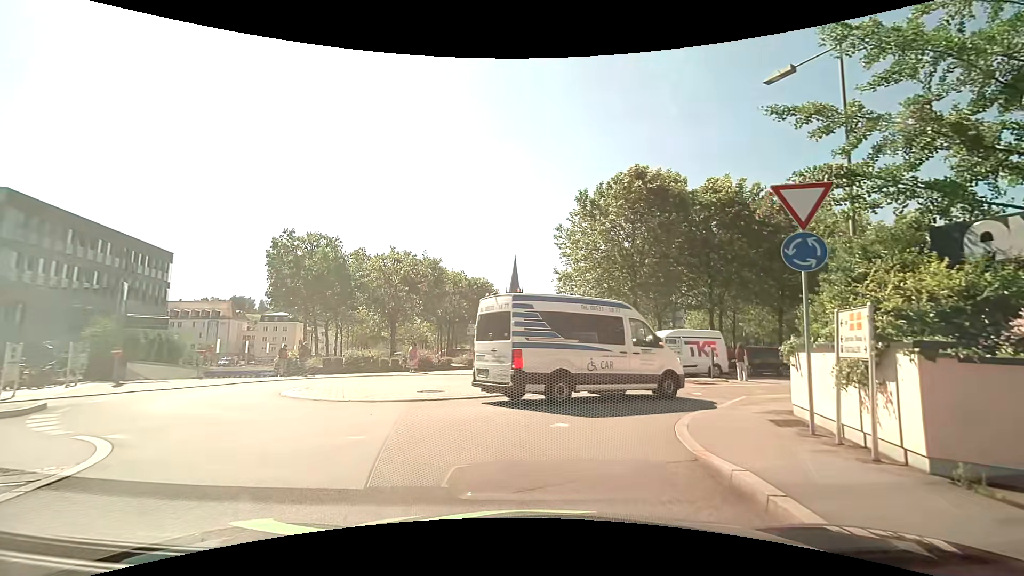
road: residential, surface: asphalt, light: Day
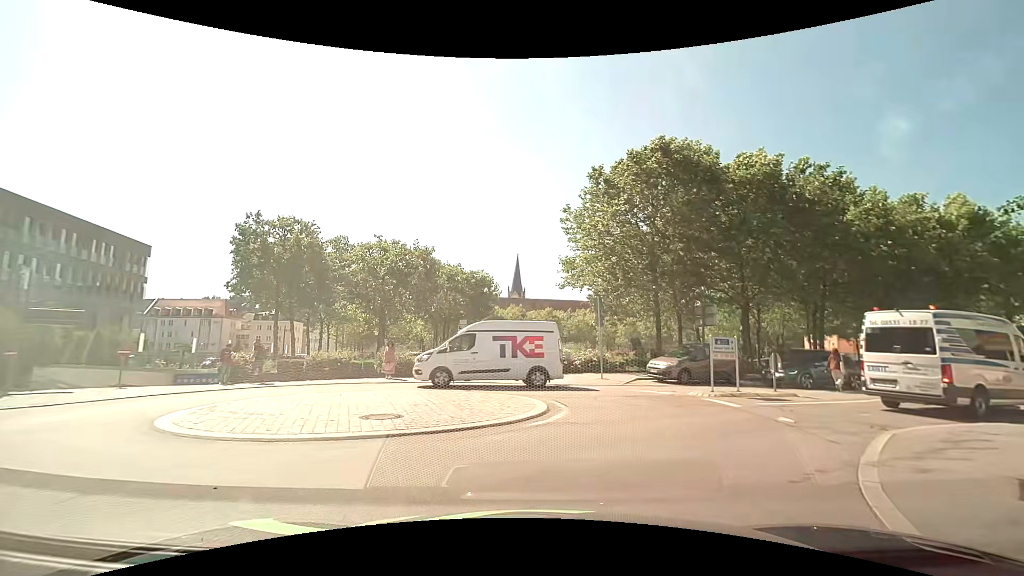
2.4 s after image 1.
(-0.1, +5.1) m; -2°
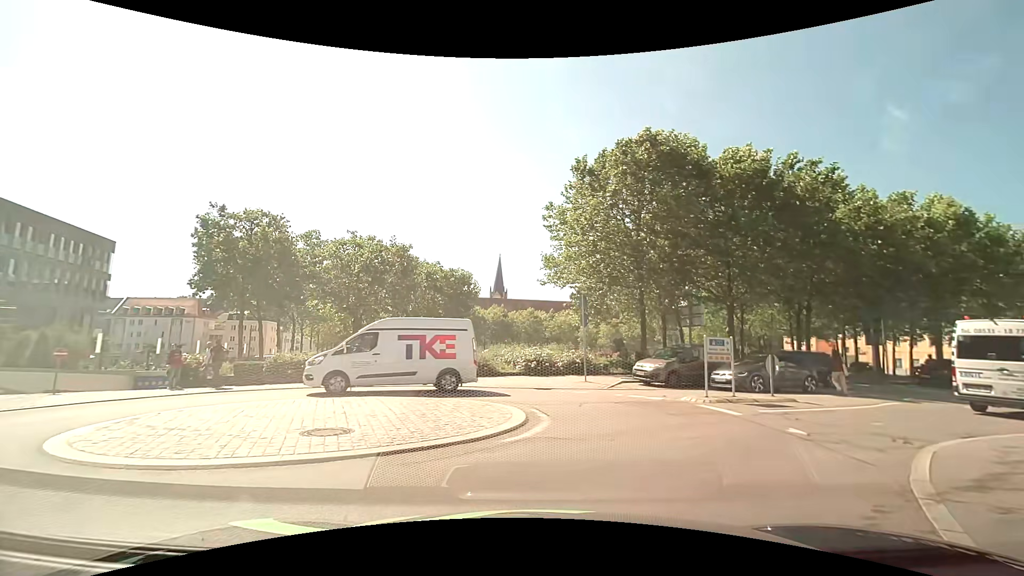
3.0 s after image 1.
(0.0, +1.4) m; +4°
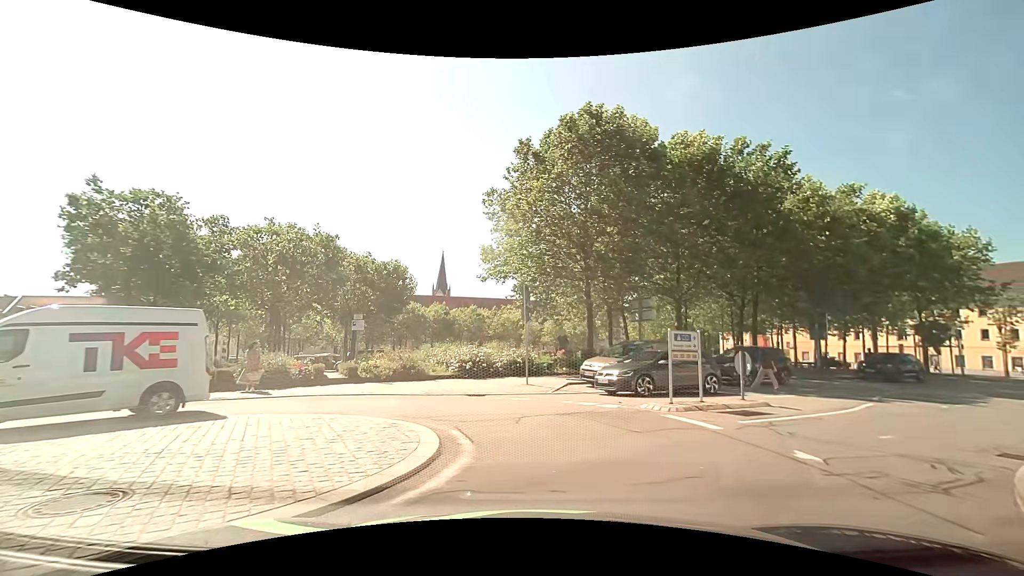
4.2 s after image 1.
(+0.1, +2.9) m; +6°
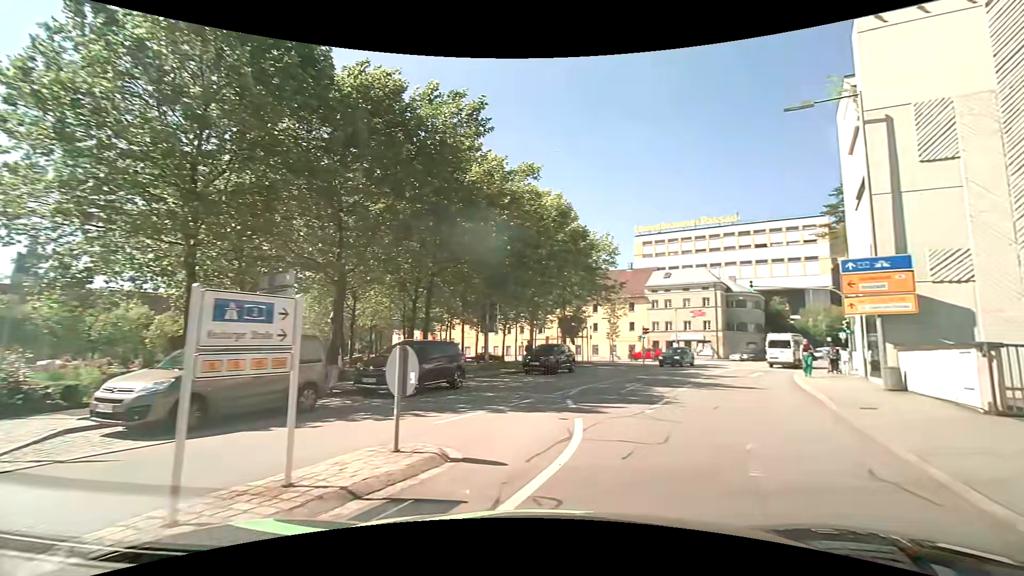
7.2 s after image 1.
(+2.0, +7.7) m; +36°
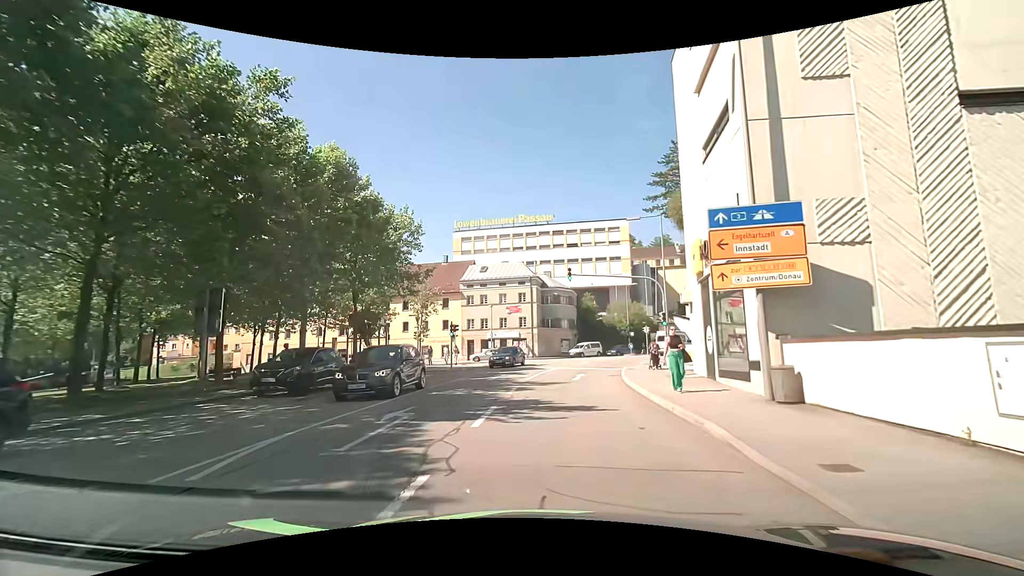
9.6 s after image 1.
(+2.0, +8.1) m; +19°
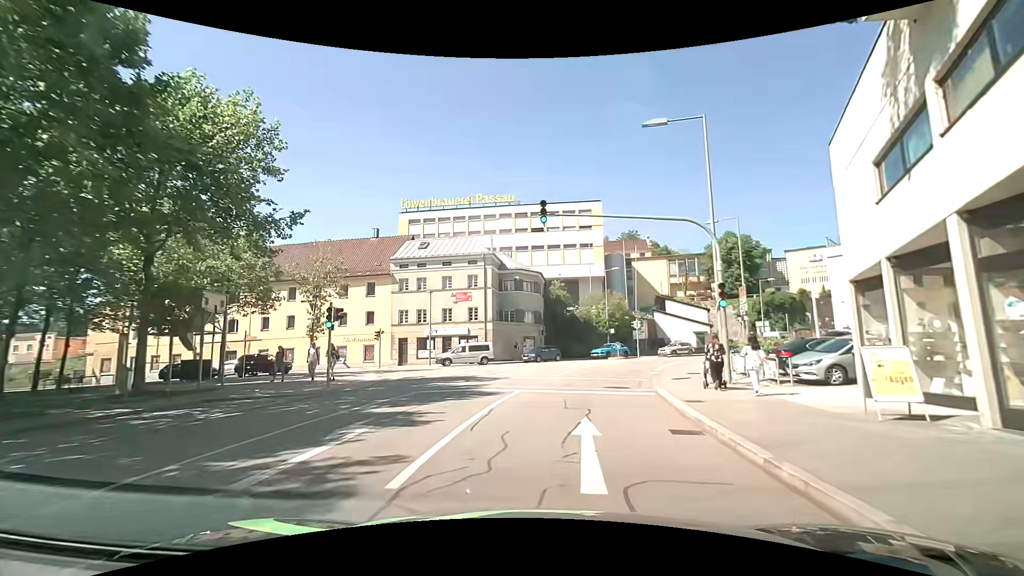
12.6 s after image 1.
(+0.5, +15.9) m; +4°
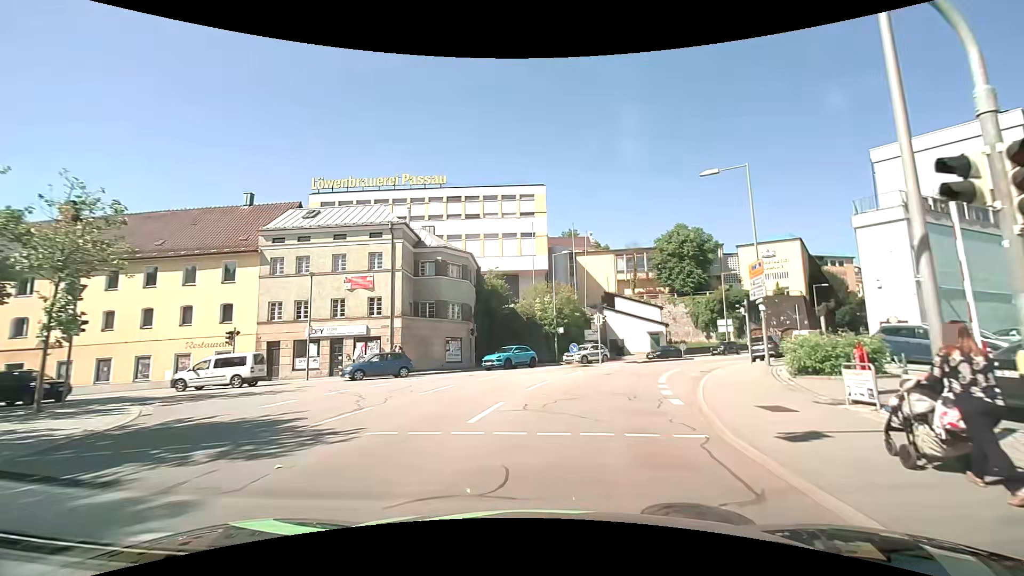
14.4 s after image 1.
(+0.8, +12.5) m; +7°
